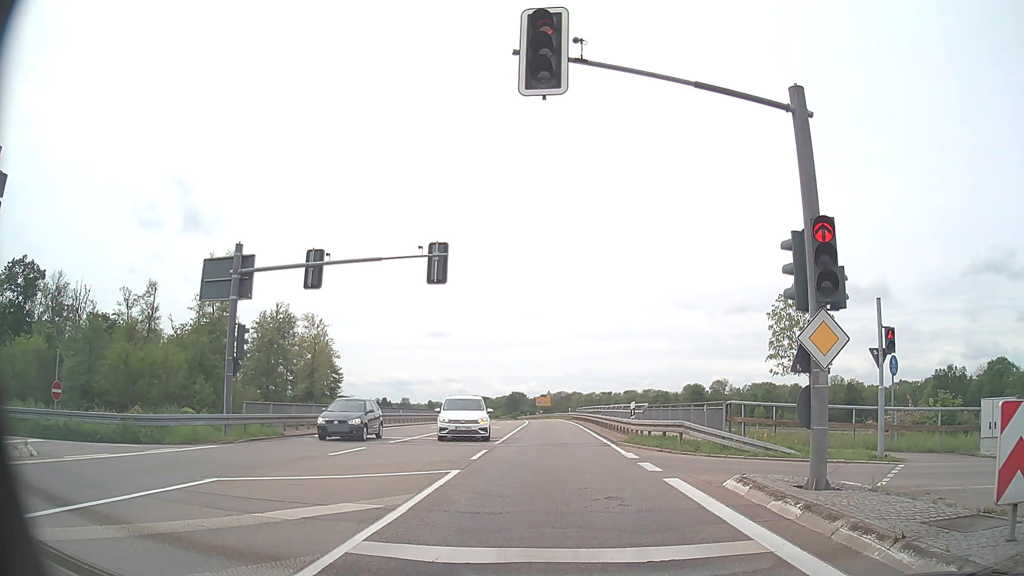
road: secondary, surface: asphalt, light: Day
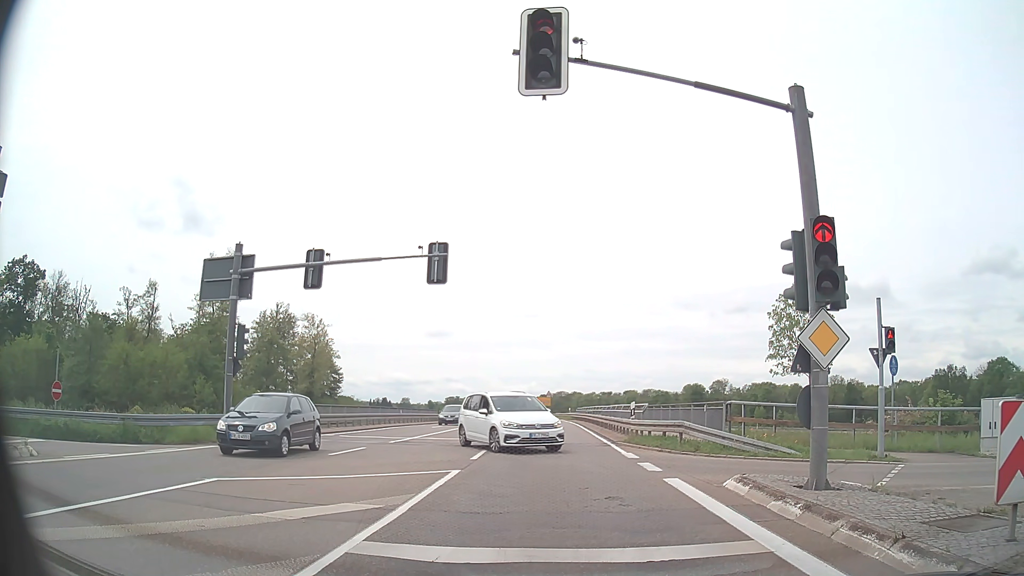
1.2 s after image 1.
(0.0, 0.0) m; 0°
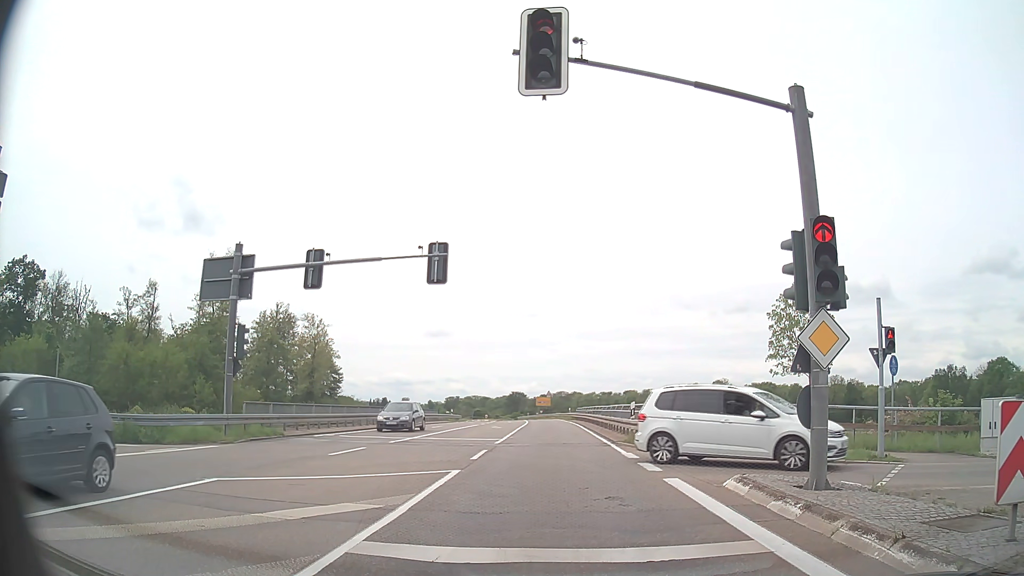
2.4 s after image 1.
(0.0, 0.0) m; 0°
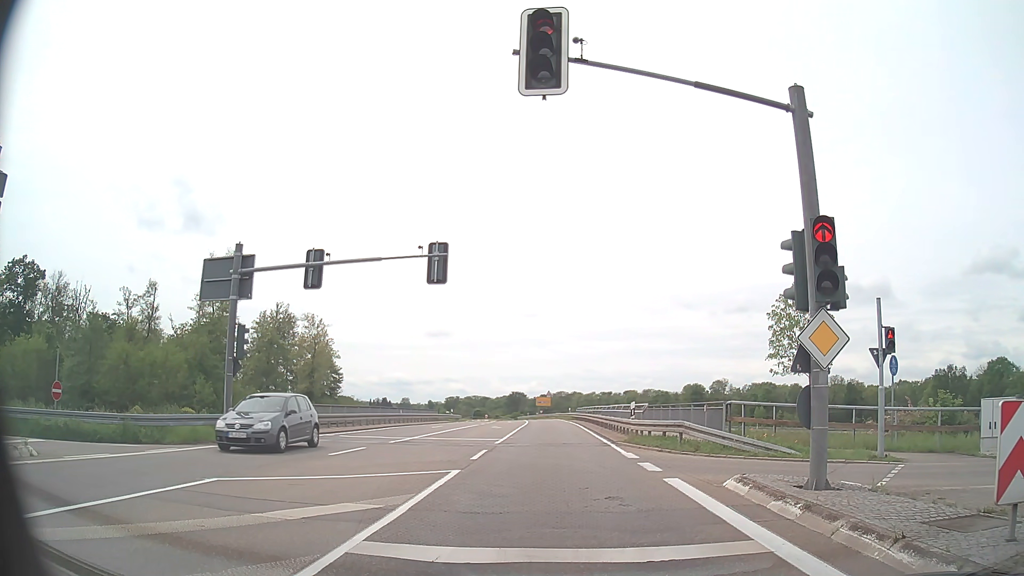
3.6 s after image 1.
(0.0, 0.0) m; 0°
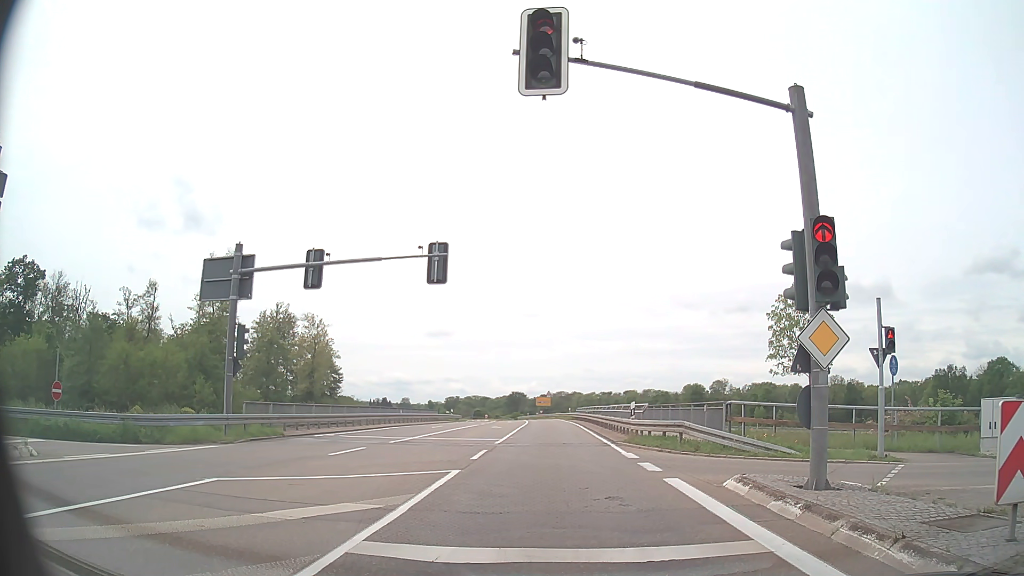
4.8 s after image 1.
(0.0, 0.0) m; 0°
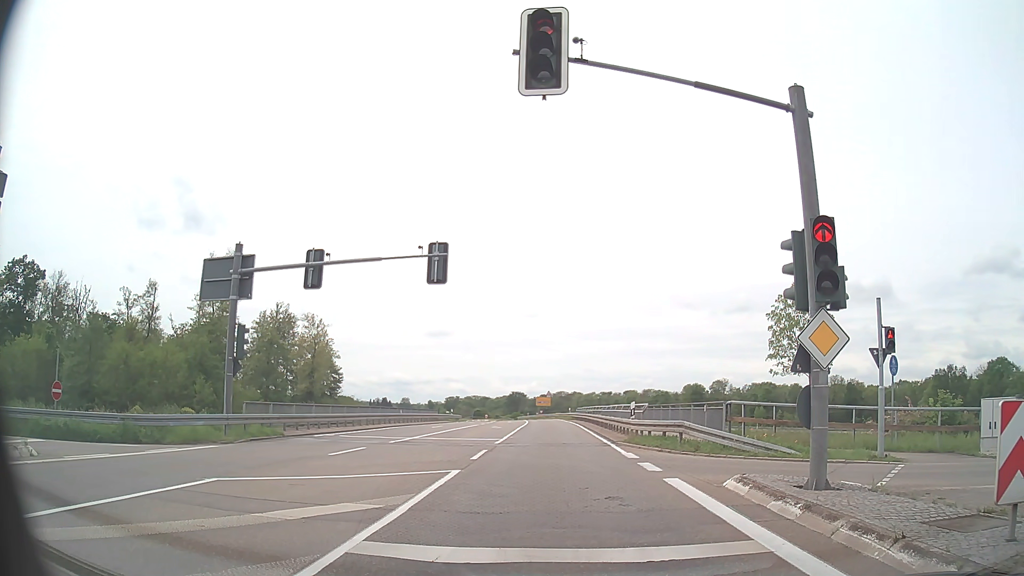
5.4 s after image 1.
(0.0, 0.0) m; 0°
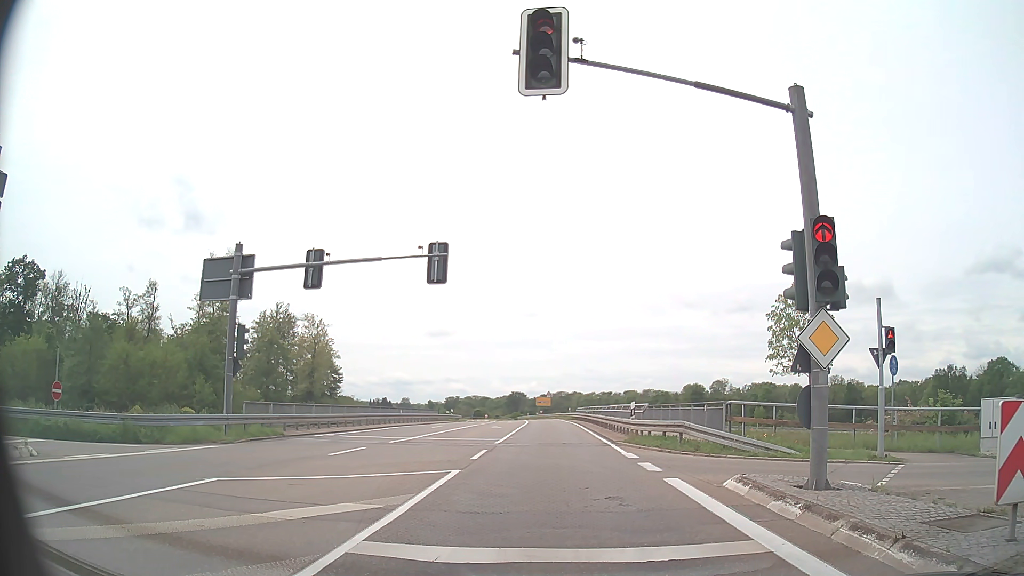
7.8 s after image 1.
(0.0, 0.0) m; 0°
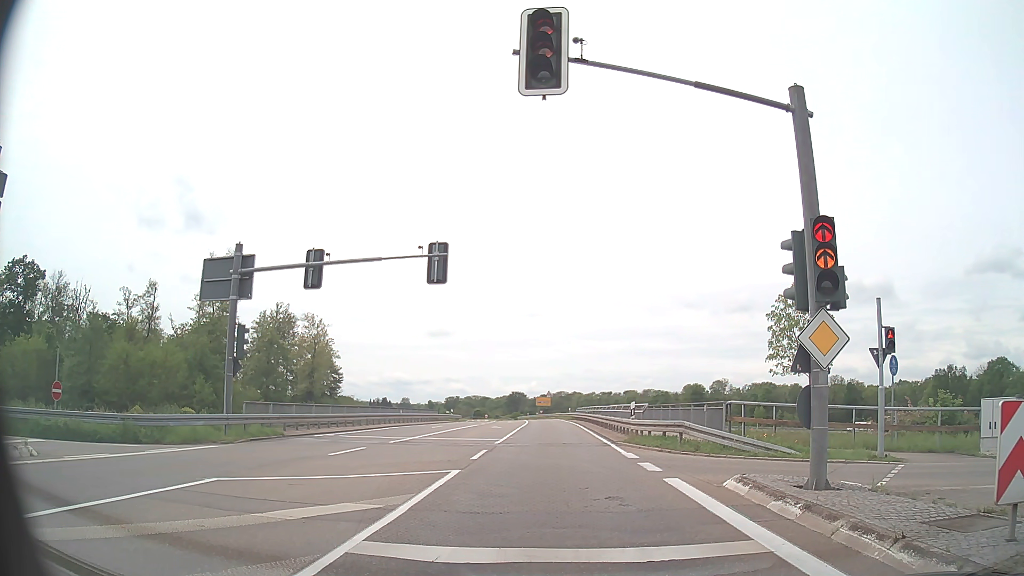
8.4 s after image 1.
(0.0, 0.0) m; 0°
(0, +10) (0, +20) (0, +30) (0, +40) (-1, +50) (-1, +60) (-2, +70) (-2, +80) (-3, +90) (-4, +100) m
